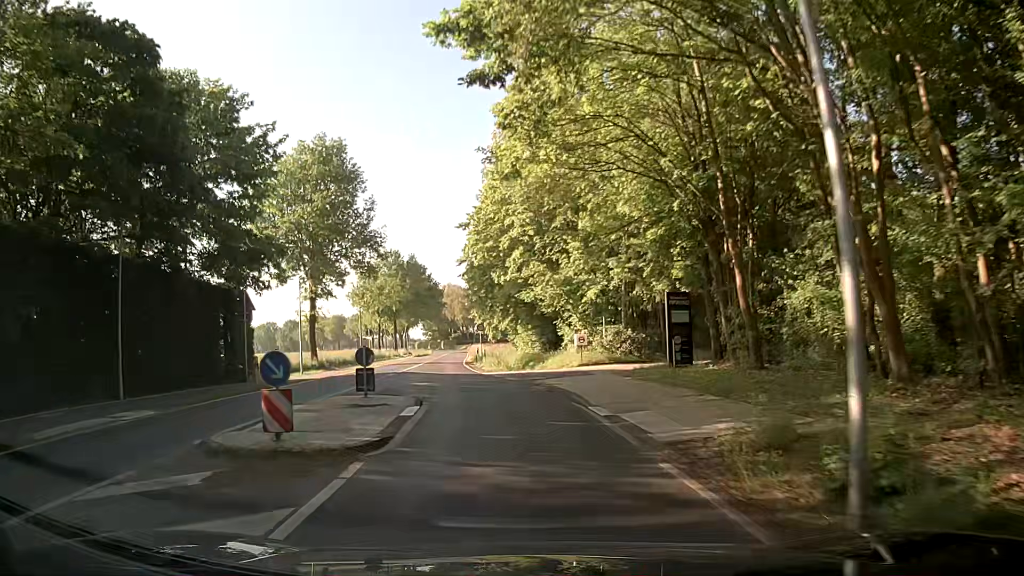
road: secondary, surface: asphalt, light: Day
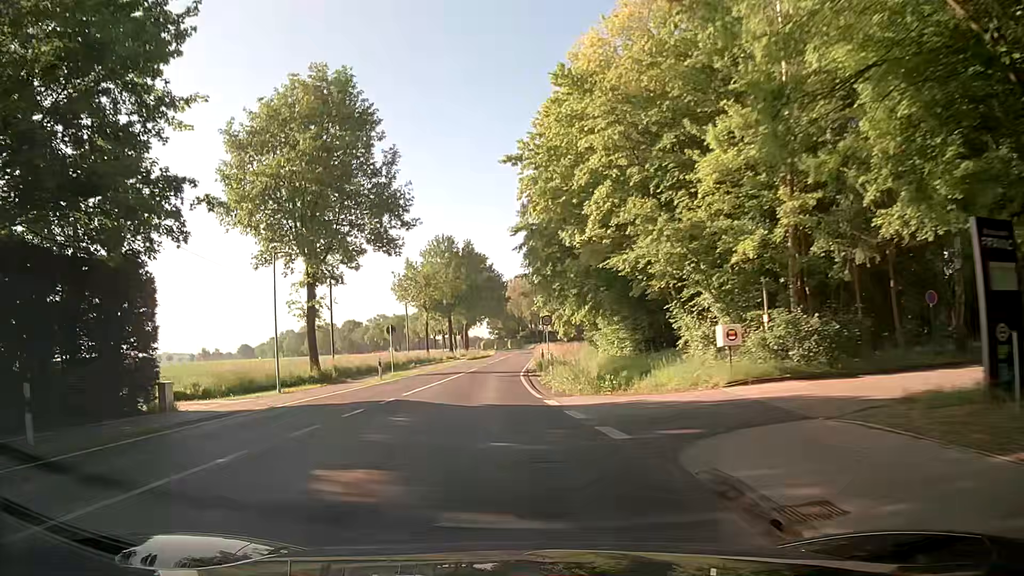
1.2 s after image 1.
(-0.6, +15.2) m; -5°
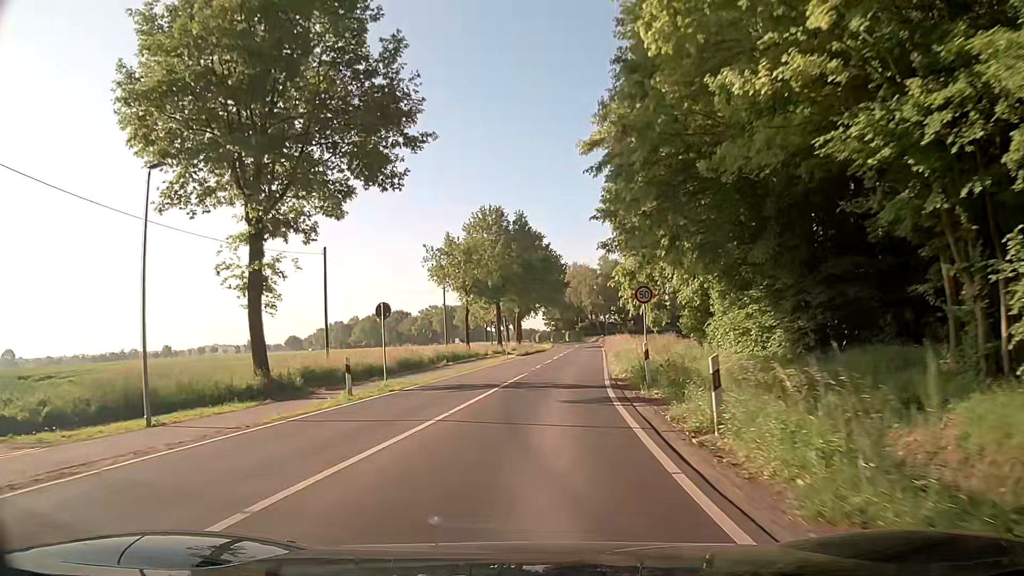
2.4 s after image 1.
(-1.0, +15.2) m; -6°
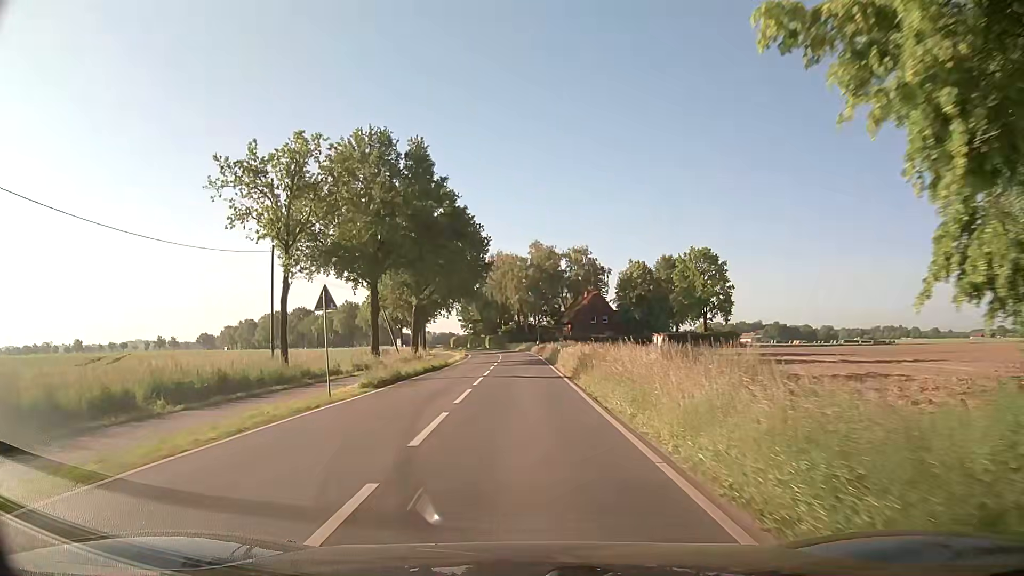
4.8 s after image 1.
(+1.5, +30.4) m; +6°
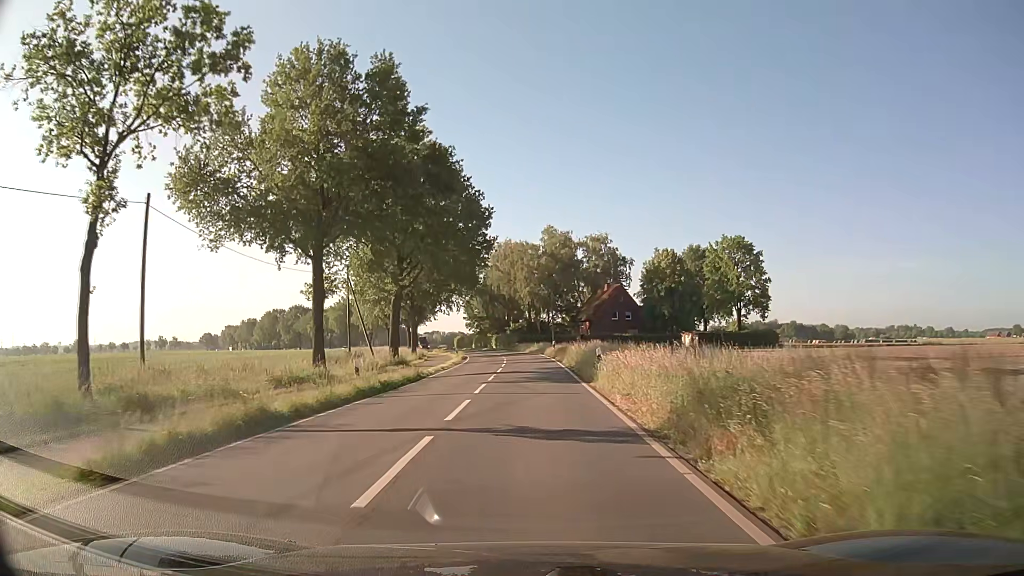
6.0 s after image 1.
(-0.1, +15.2) m; -1°
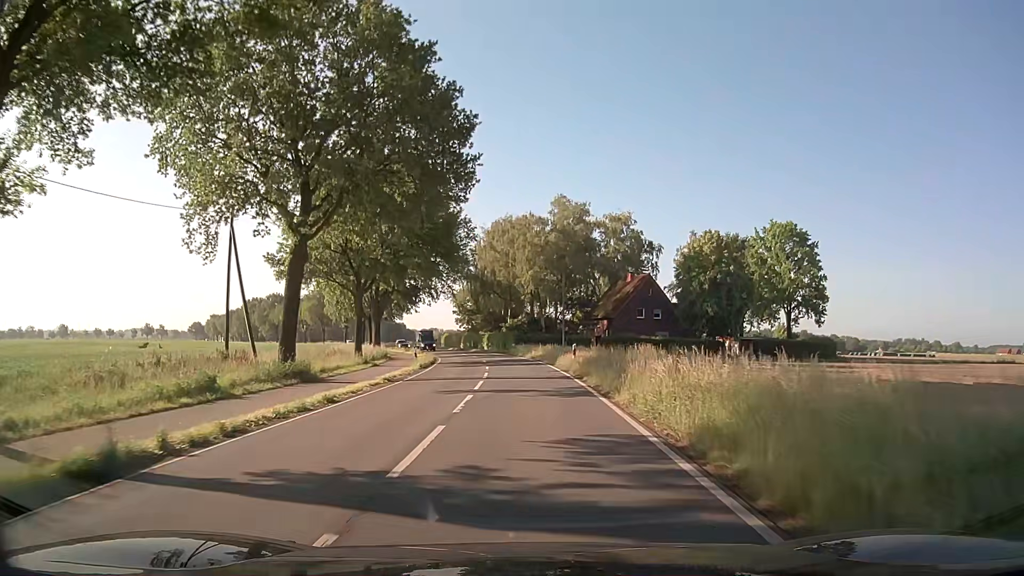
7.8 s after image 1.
(-0.1, +22.9) m; 0°
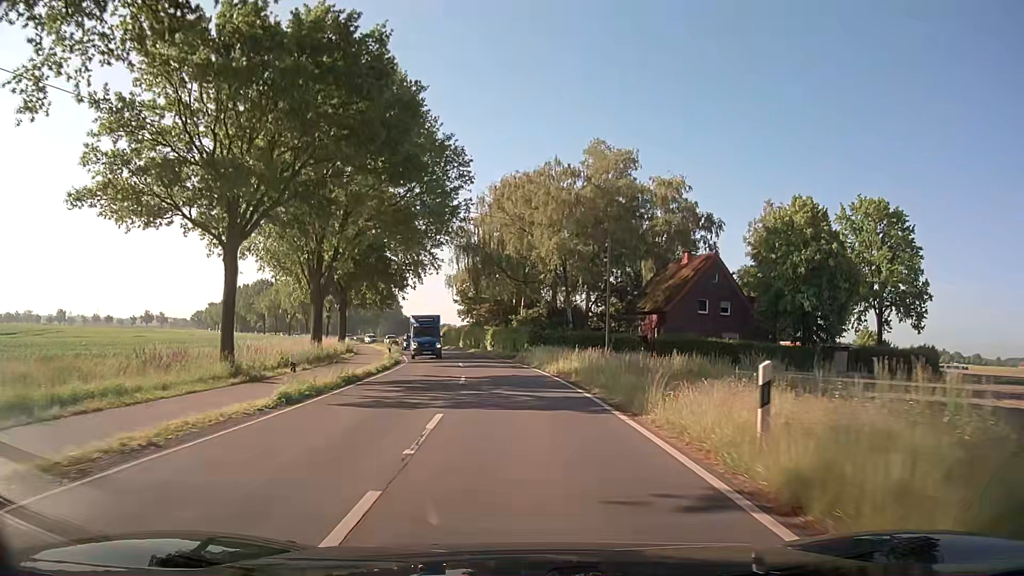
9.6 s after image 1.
(-0.1, +22.9) m; -1°
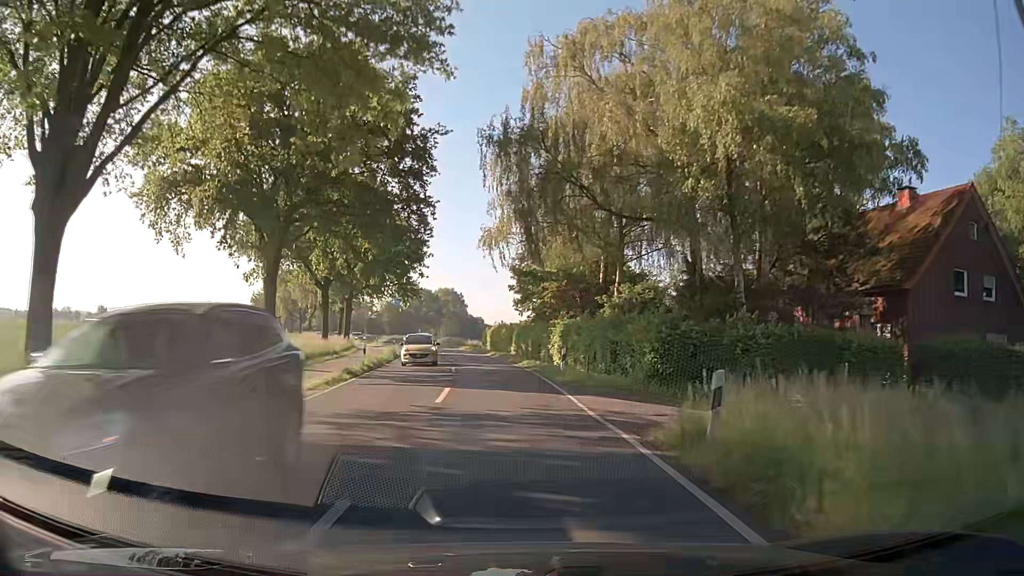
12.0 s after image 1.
(-1.2, +30.5) m; -5°
(0, +10) (-1, +20) (-2, +30) (-3, +40) (-5, +50) (-6, +60) (-9, +69) (-11, +79) (-15, +88) (-18, +98) m
